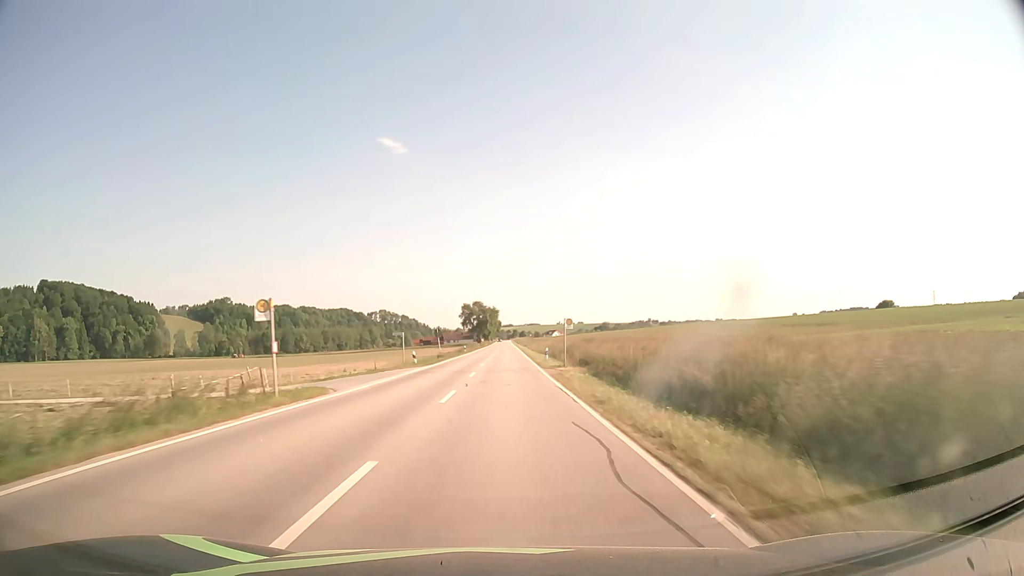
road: secondary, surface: asphalt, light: Day
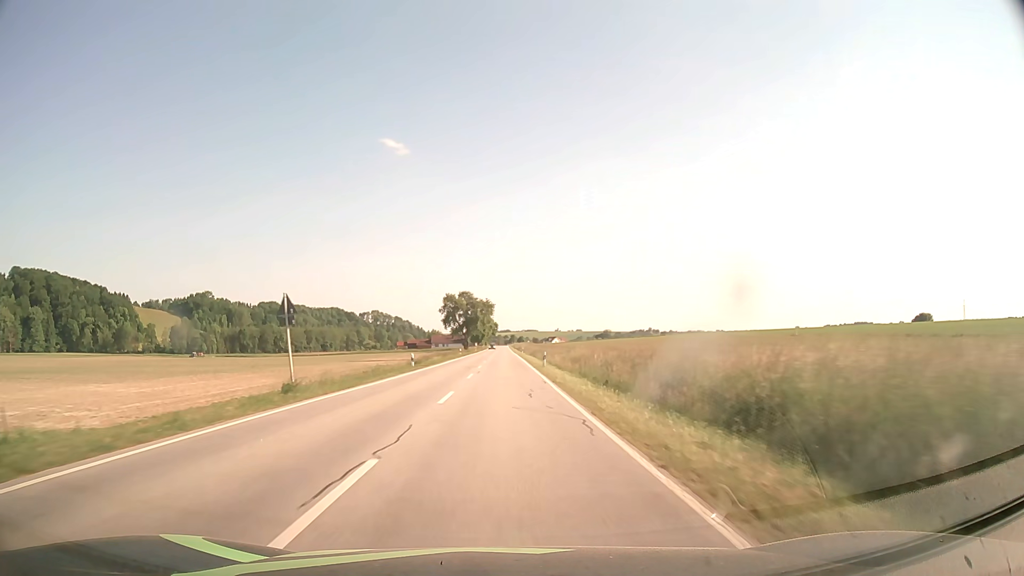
(+0.1, +47.4) m; 0°
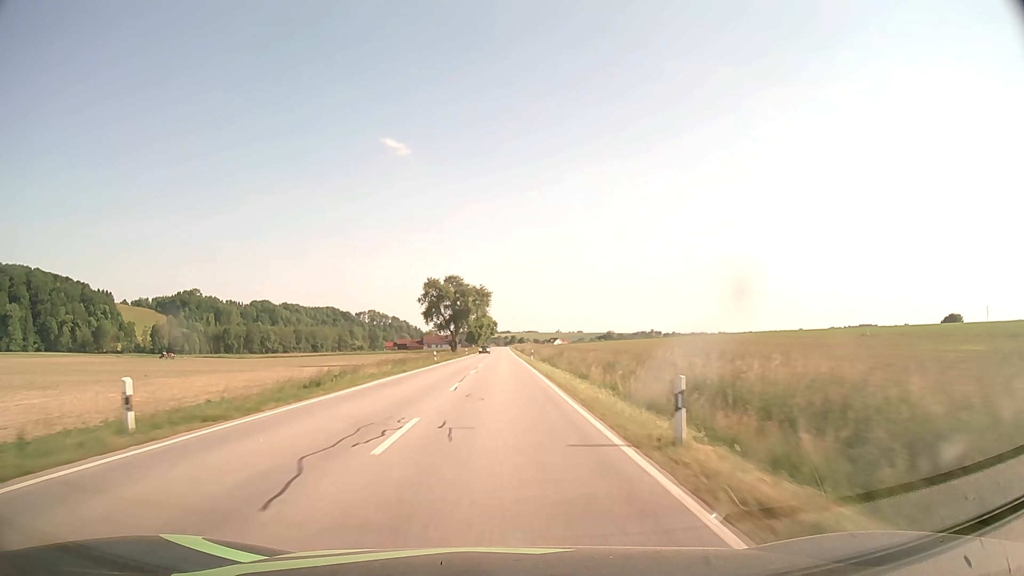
(0.0, +31.5) m; 0°
(0, +10) (0, +20) (0, +30) (0, +40) (0, +50) (0, +60) (0, +70) (0, +80) (0, +90) (0, +100) m
